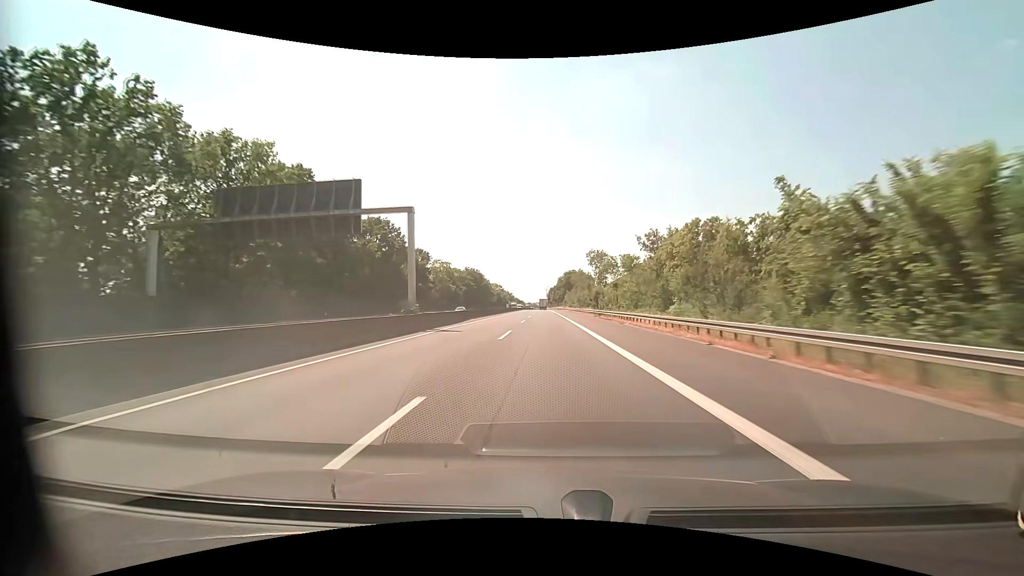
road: motorway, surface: asphalt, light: Day
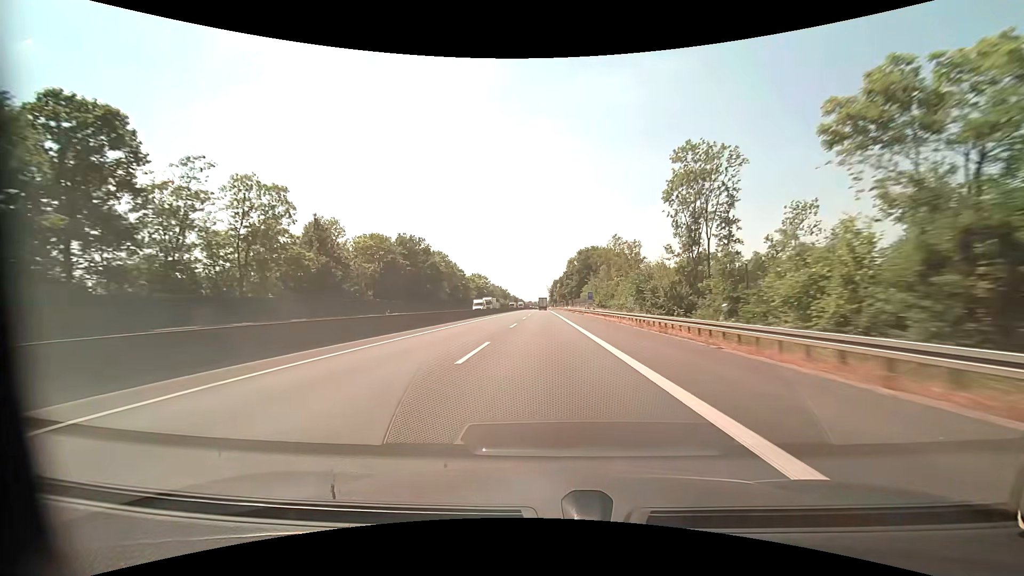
(0.0, +81.0) m; 0°
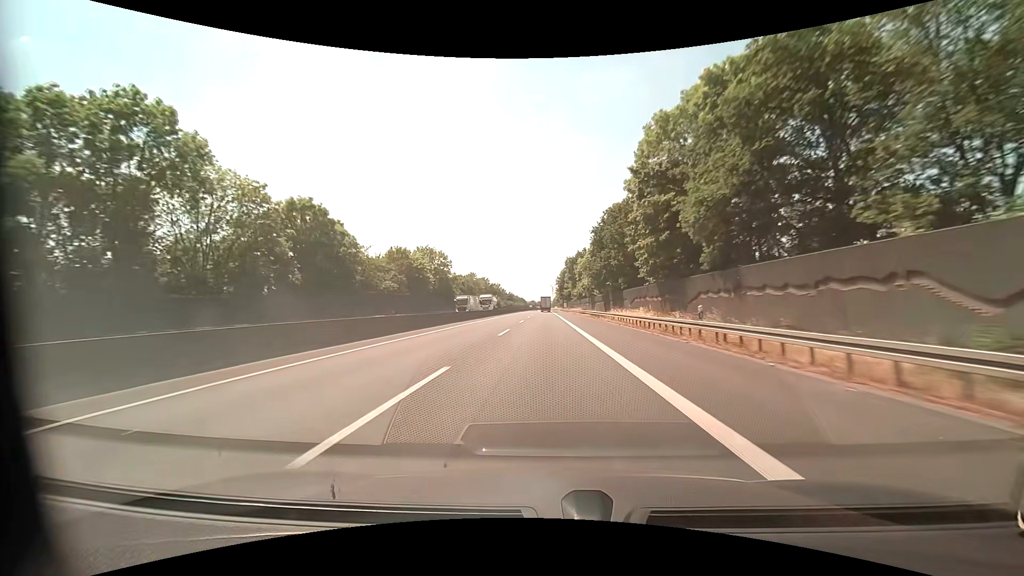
(-0.4, +98.0) m; -1°
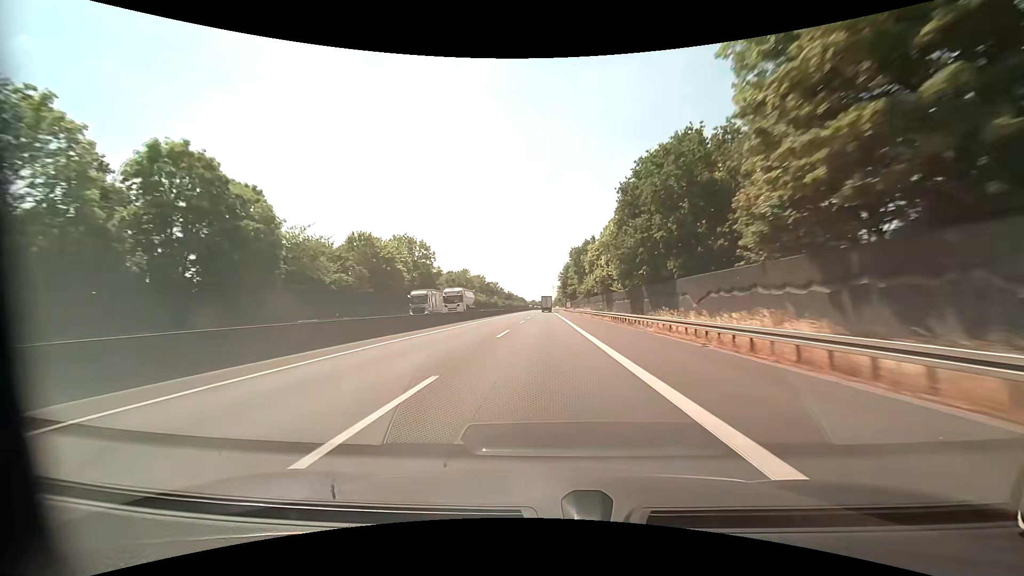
(0.0, +19.4) m; 0°
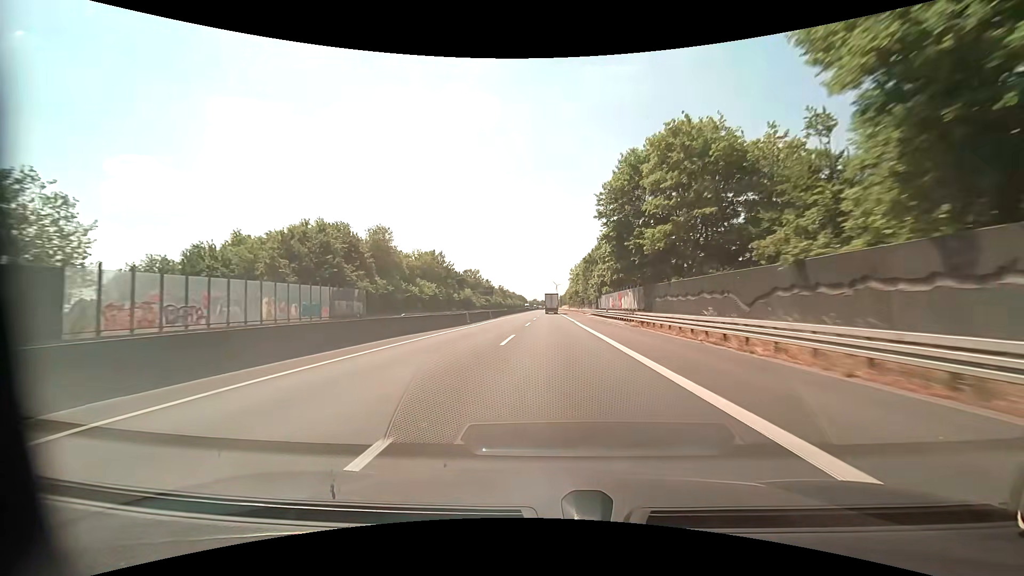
(-0.3, +95.6) m; 0°
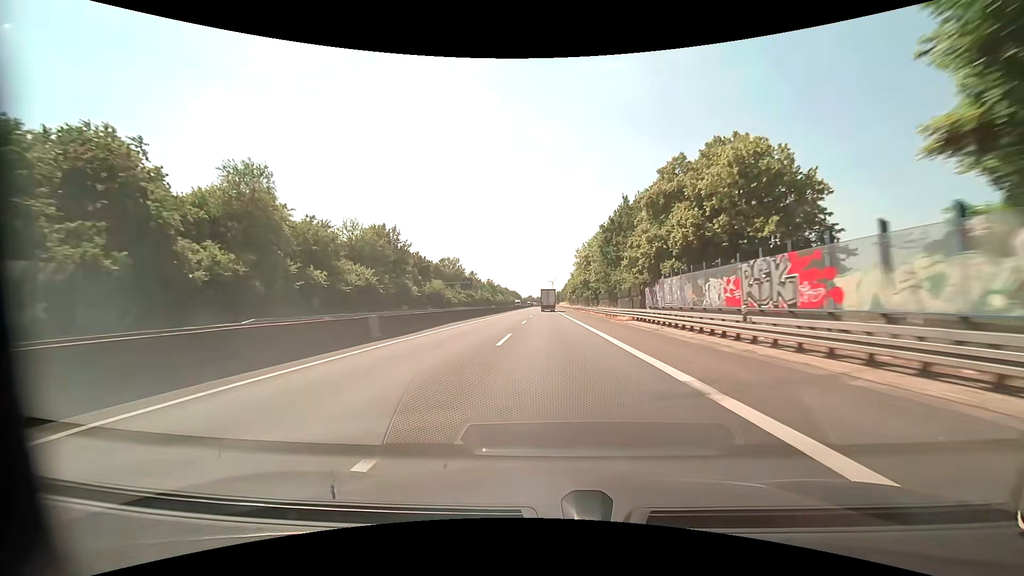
(0.0, +36.9) m; 0°
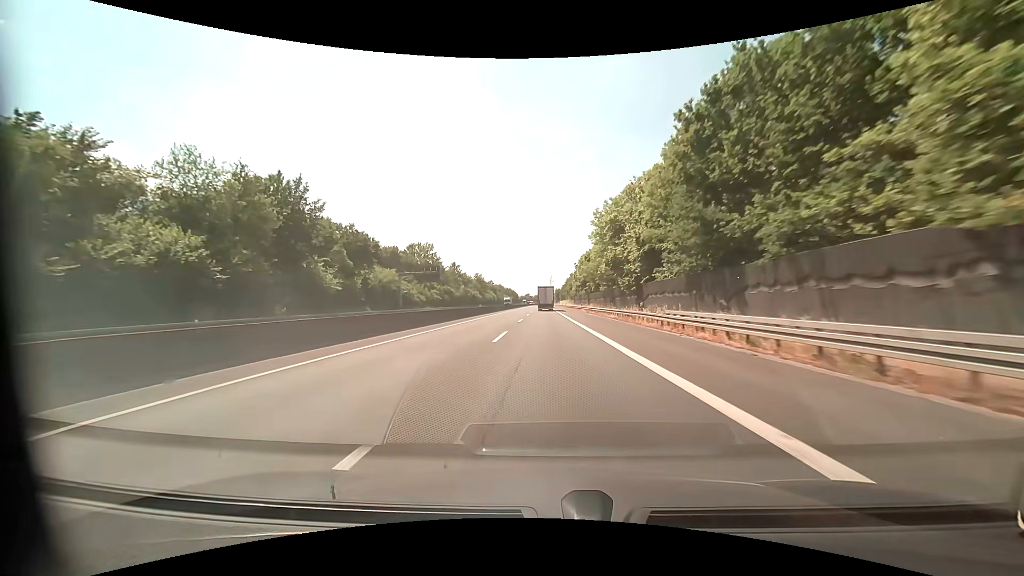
(+0.1, +35.4) m; 0°
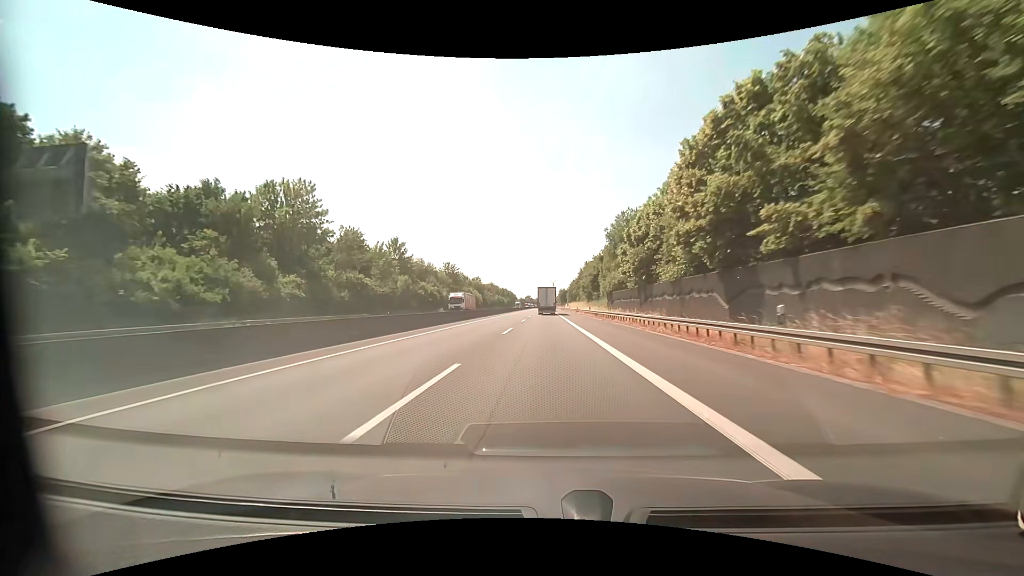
(-0.2, +66.3) m; 0°
(0, +10) (0, +20) (0, +30) (0, +40) (0, +50) (0, +60) (0, +70) (0, +80) (0, +90) (0, +100) m
